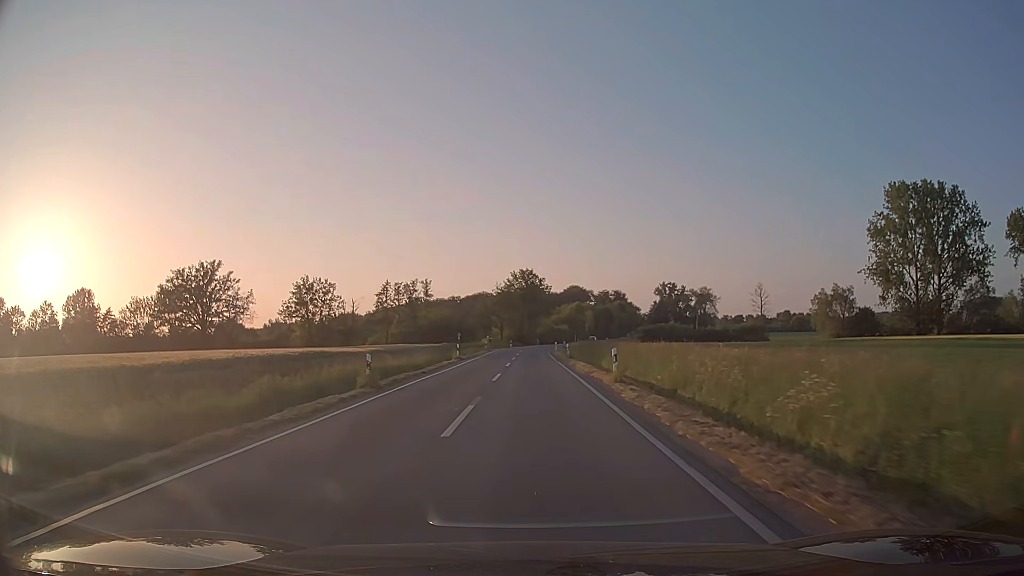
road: secondary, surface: asphalt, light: Day
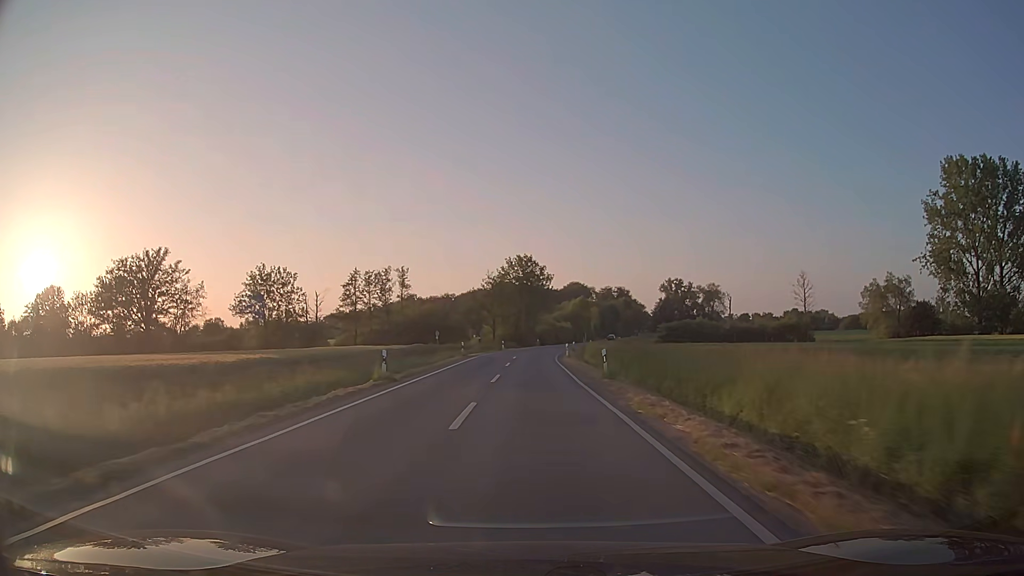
(0.0, +23.0) m; 0°
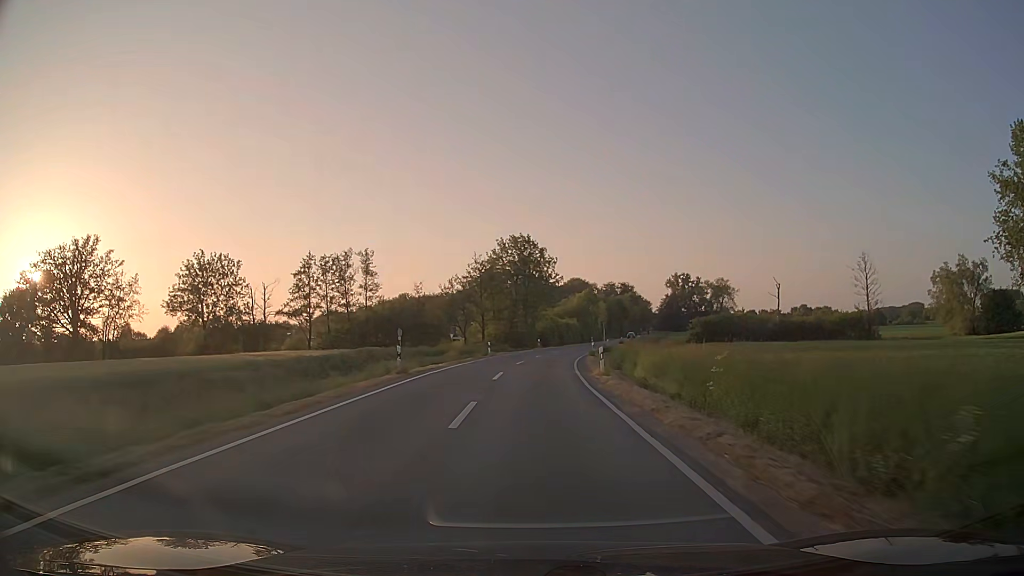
(0.0, +23.0) m; 0°
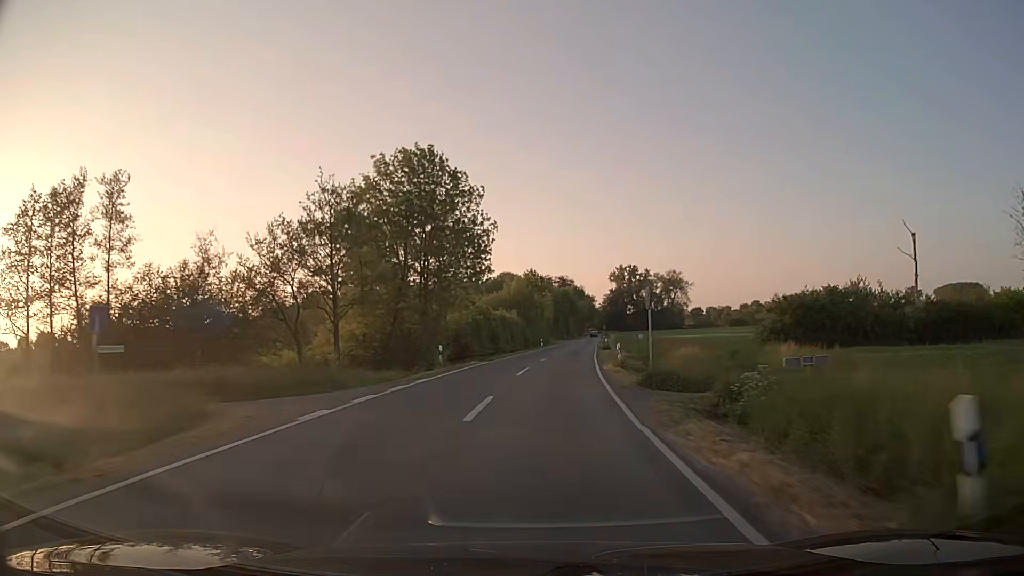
(+1.6, +45.8) m; +6°
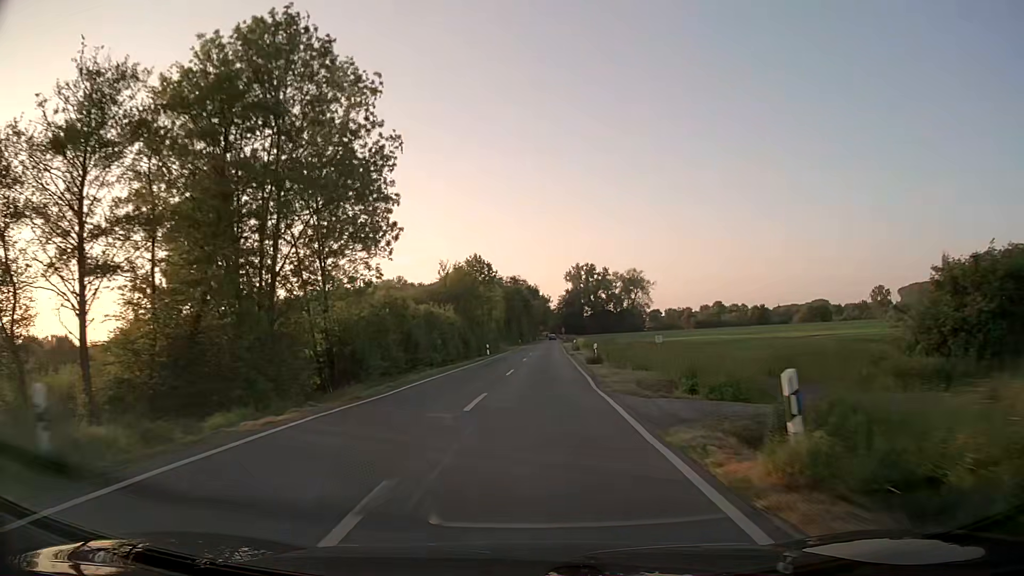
(+0.9, +22.9) m; +4°
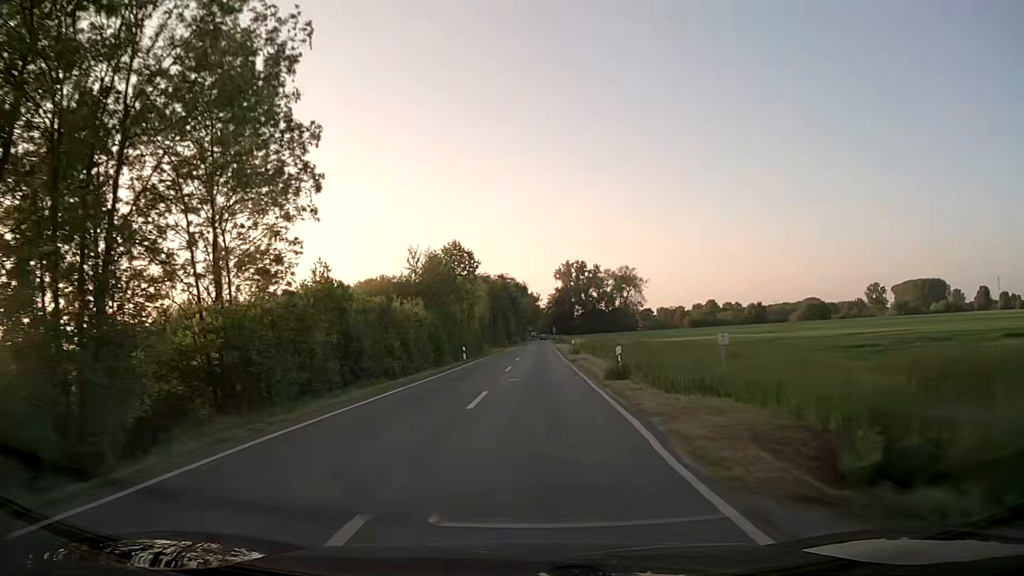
(+0.1, +11.4) m; +1°
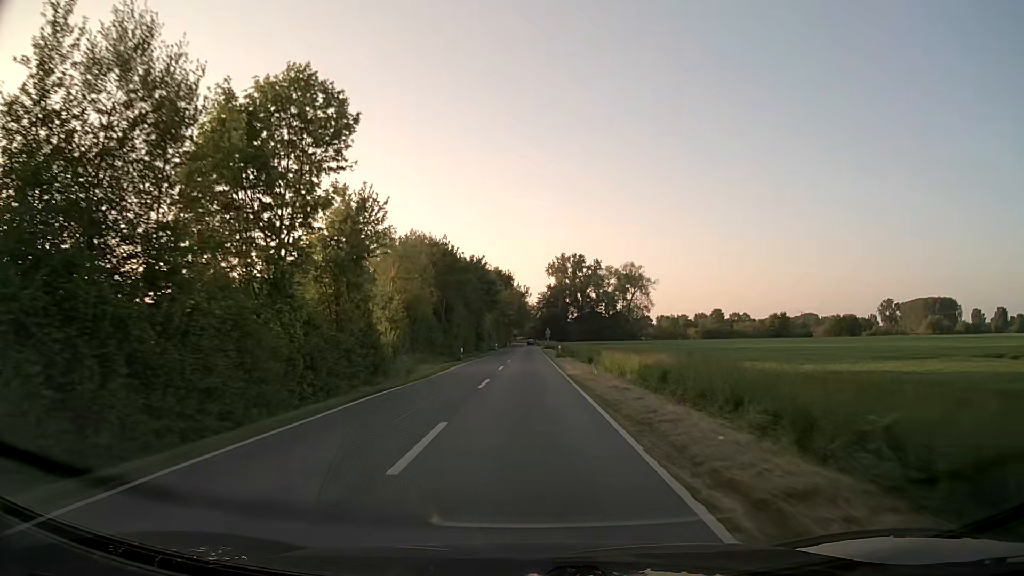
(+0.8, +45.7) m; +1°
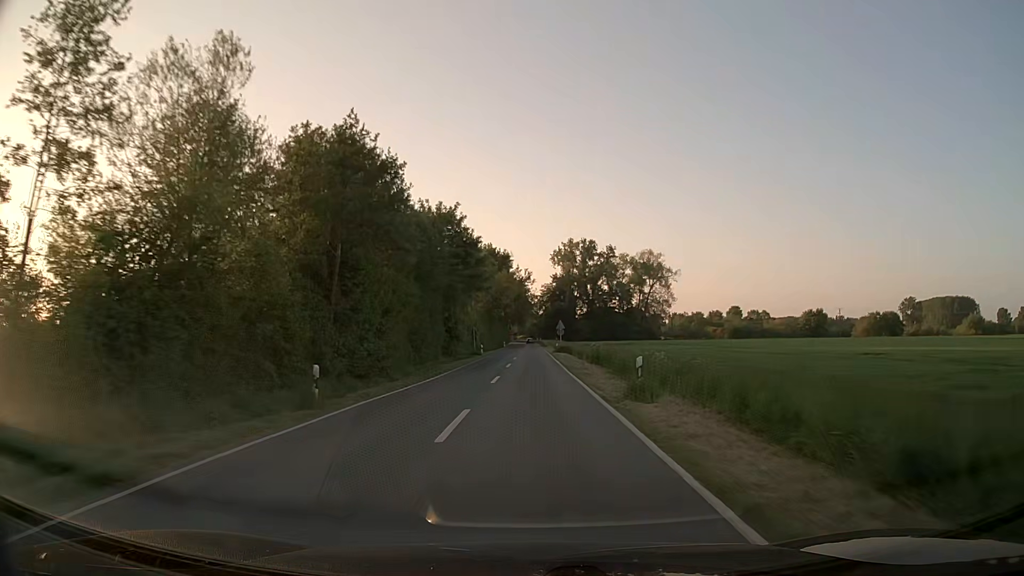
(-0.1, +34.3) m; 0°
(0, +10) (0, +20) (0, +30) (0, +40) (0, +50) (0, +60) (0, +70) (0, +80) (+1, +90) (+1, +100) m
